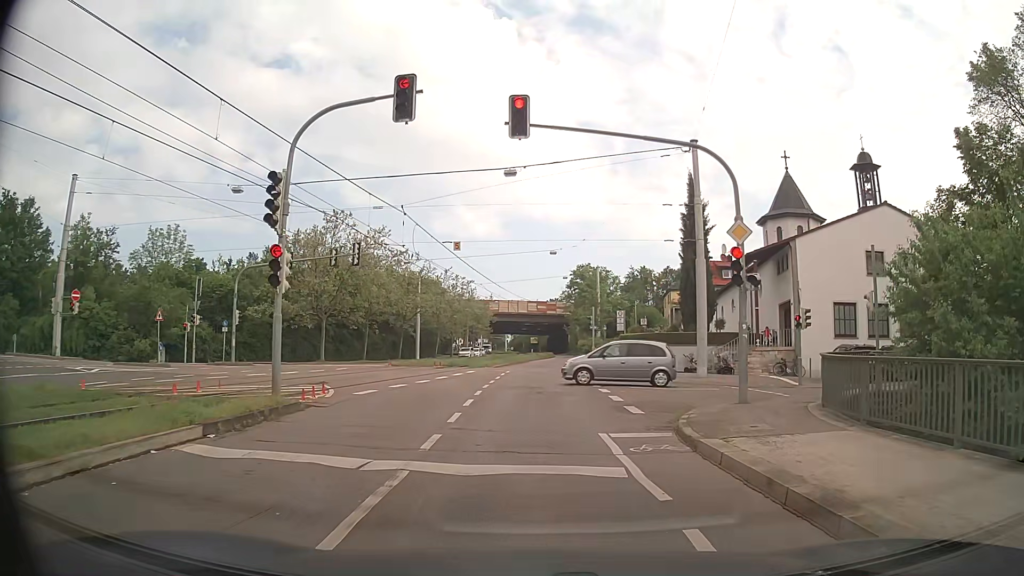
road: secondary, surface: asphalt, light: Day
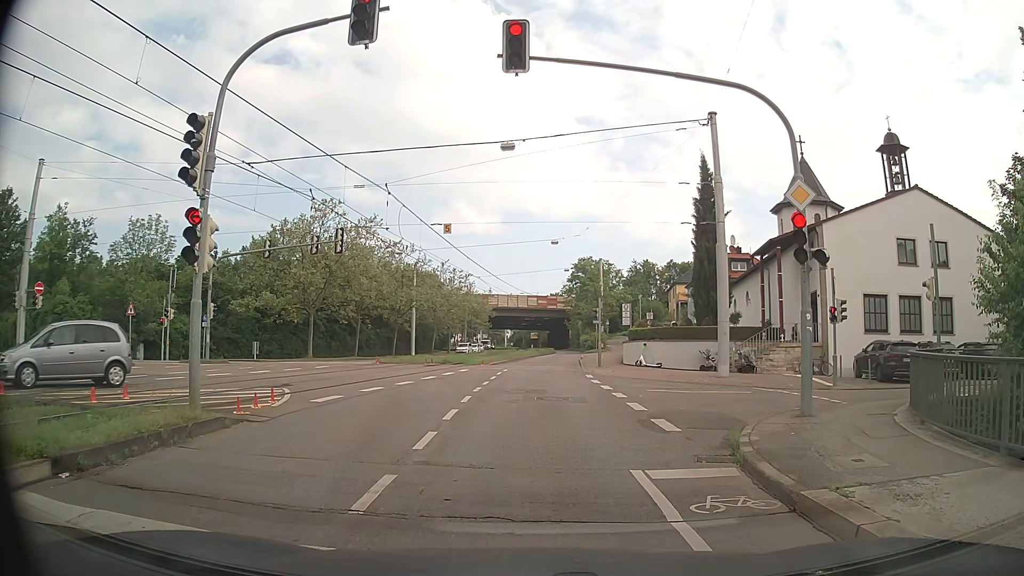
(-0.1, +3.2) m; -1°
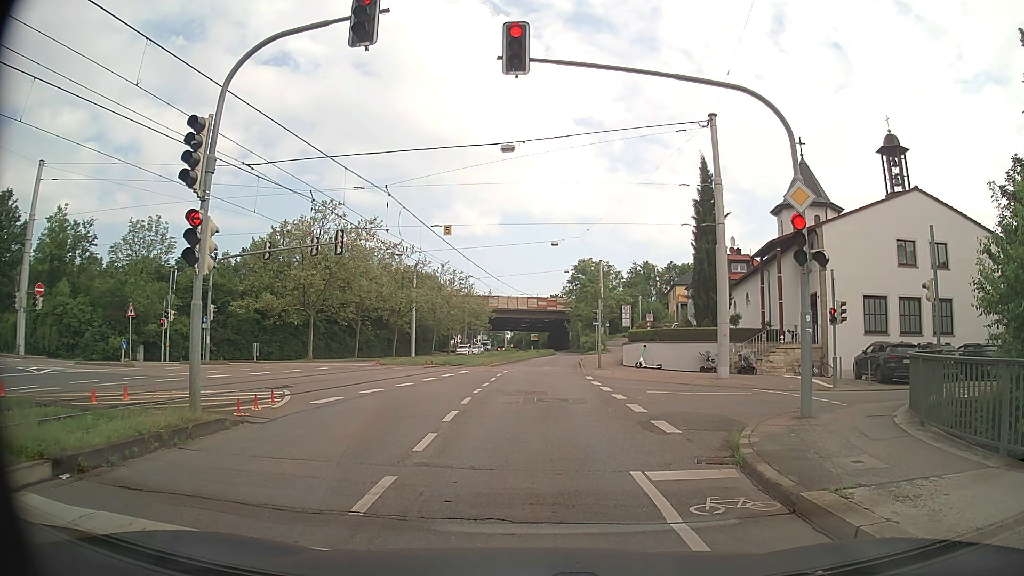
(0.0, +0.1) m; 0°
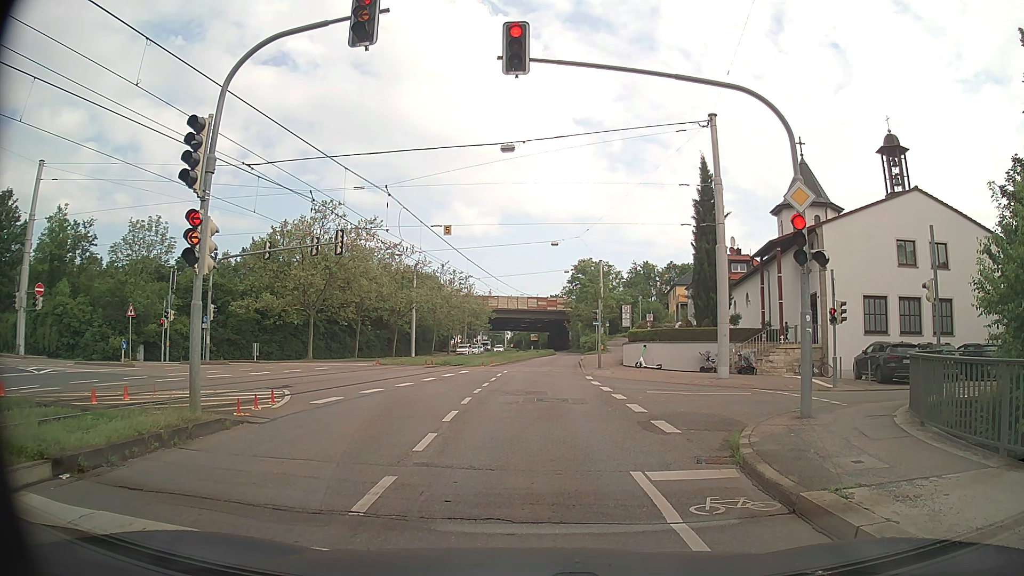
(0.0, 0.0) m; 0°
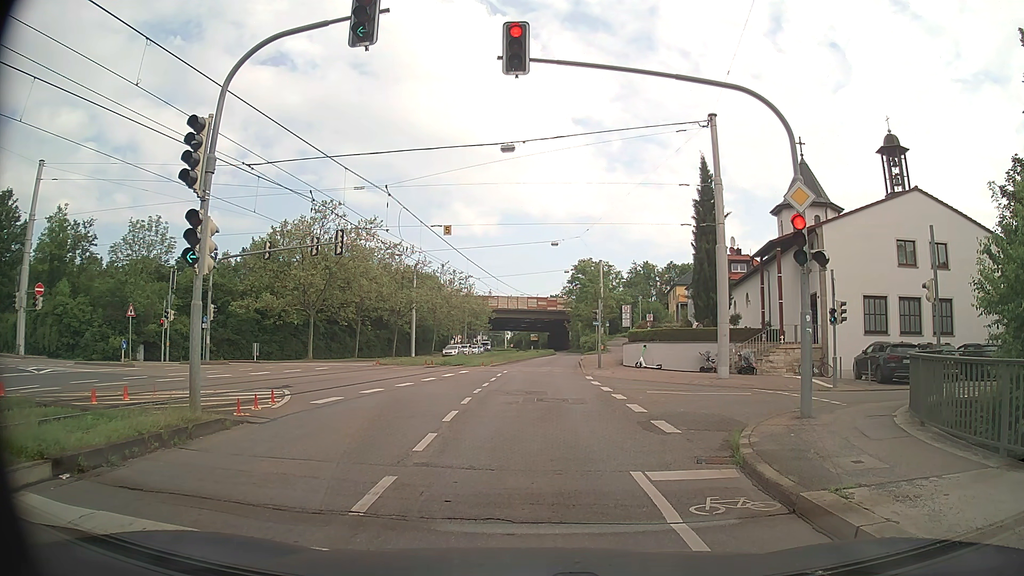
(0.0, 0.0) m; 0°
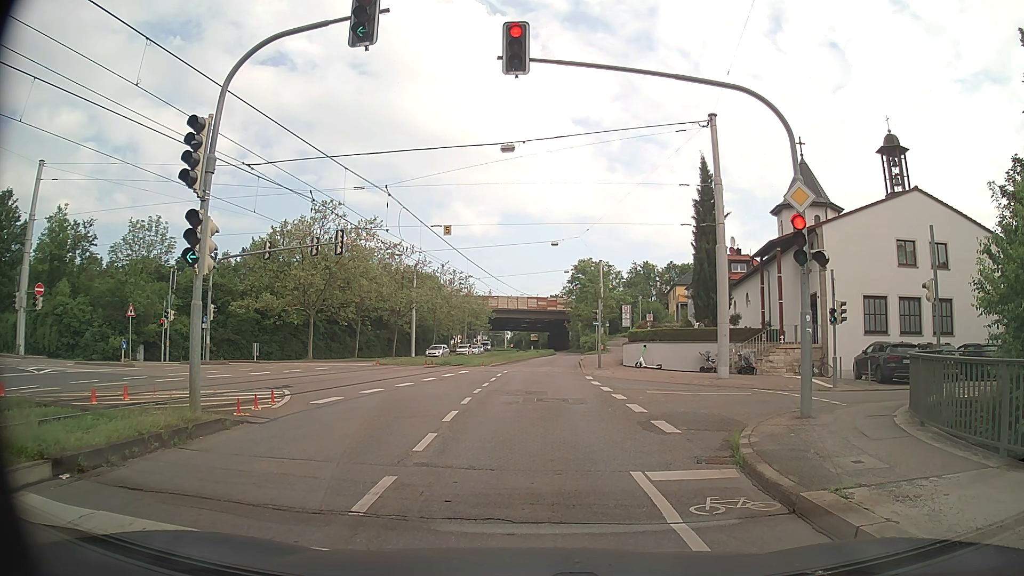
(0.0, 0.0) m; 0°
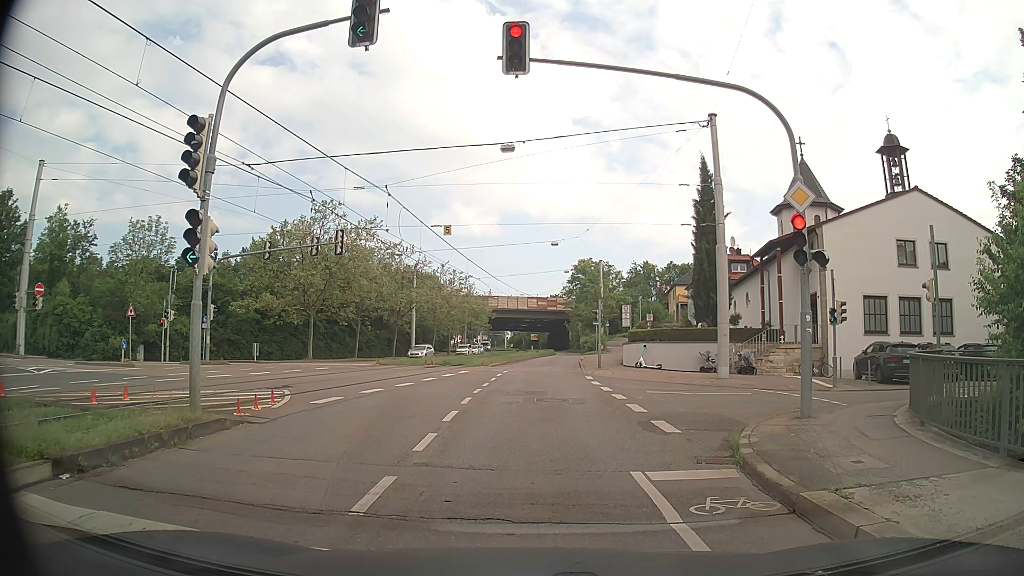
(0.0, 0.0) m; 0°
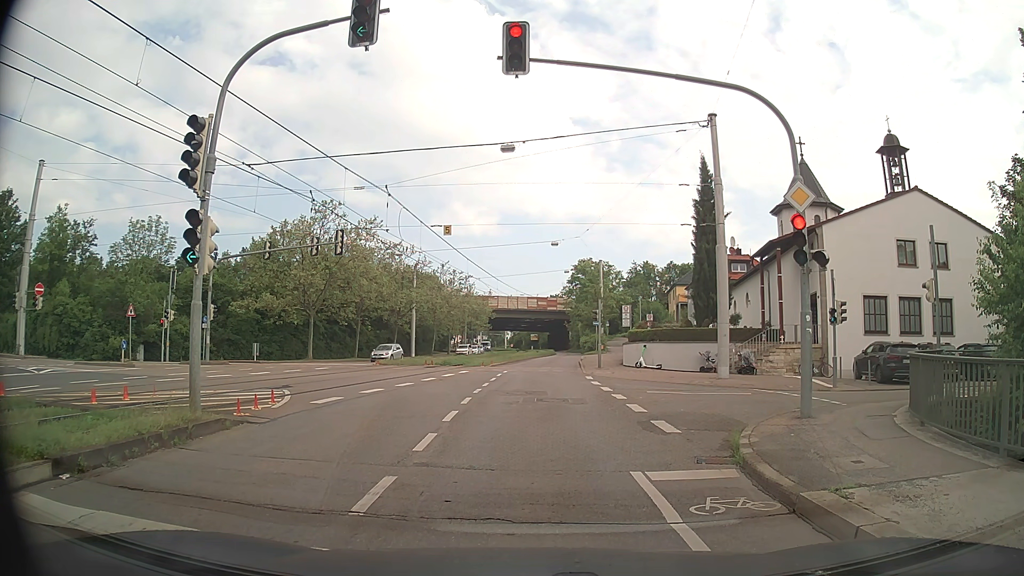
(0.0, 0.0) m; 0°
